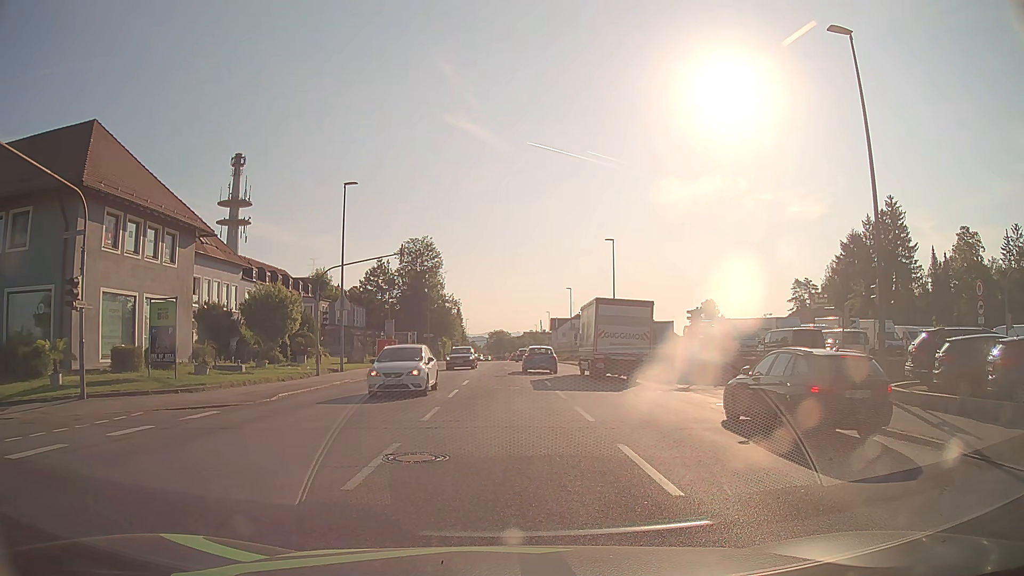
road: tertiary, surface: asphalt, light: Day
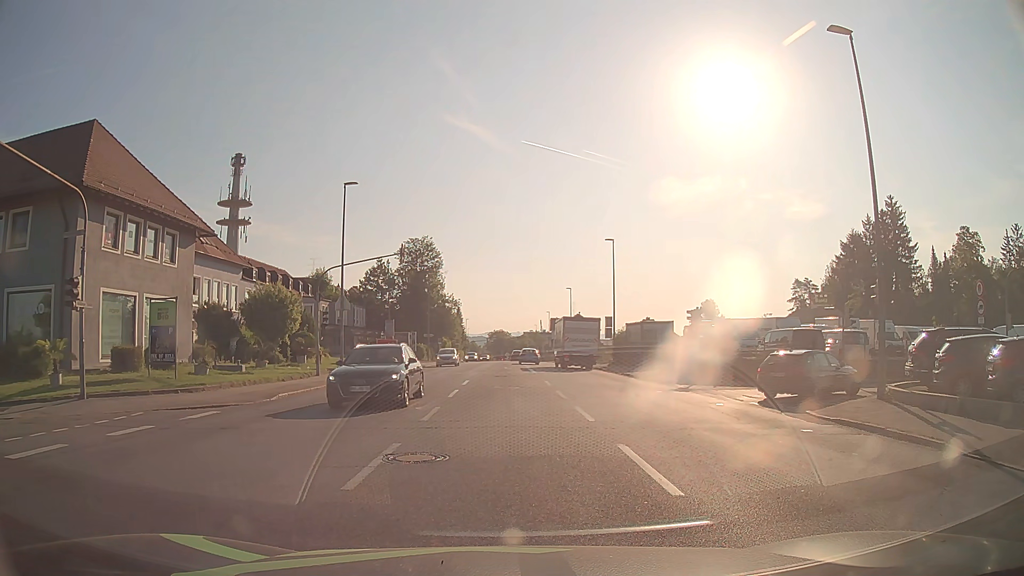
(0.0, 0.0) m; 0°
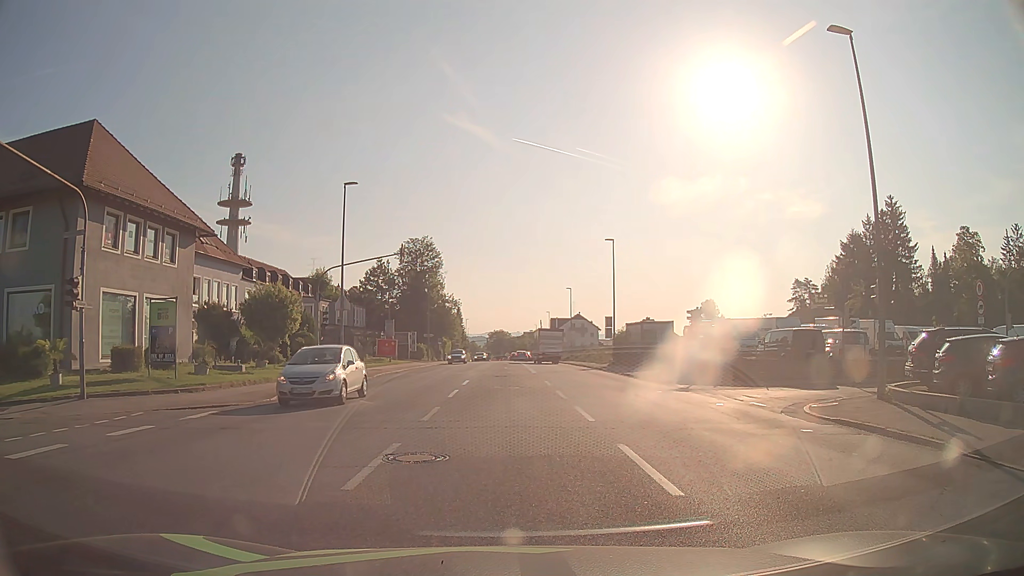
(0.0, 0.0) m; 0°
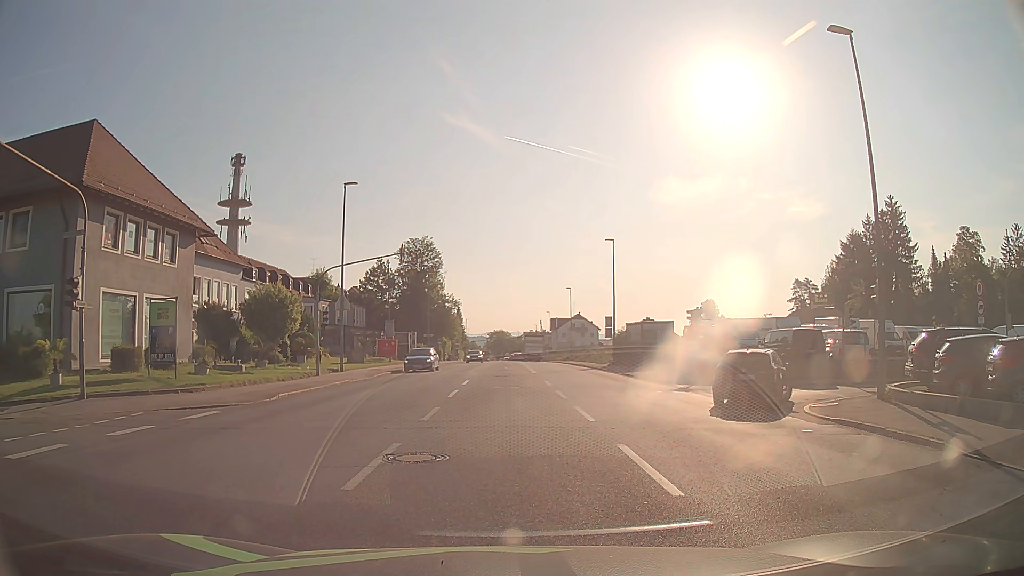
(0.0, 0.0) m; 0°
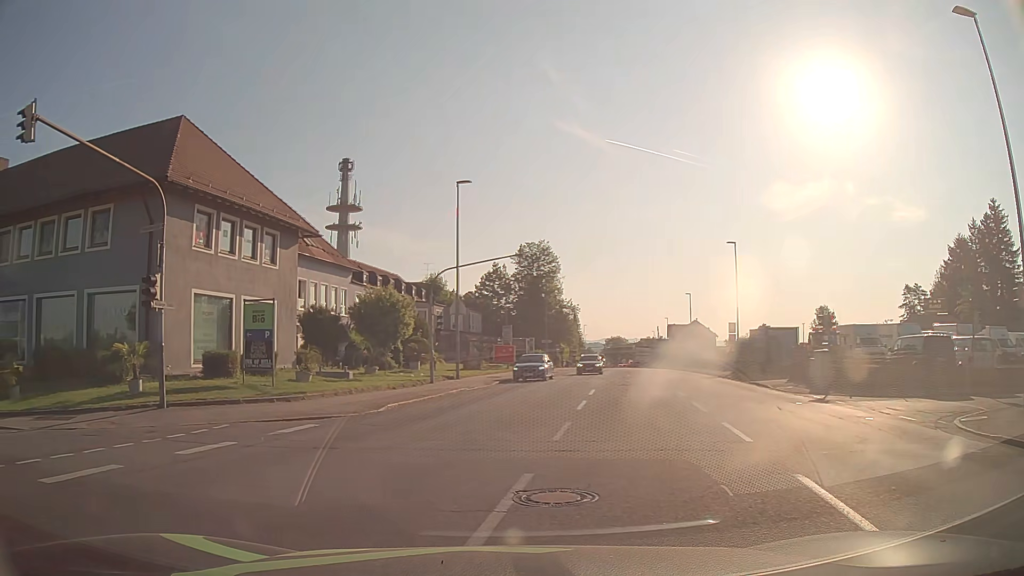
(-0.1, +2.1) m; -9°
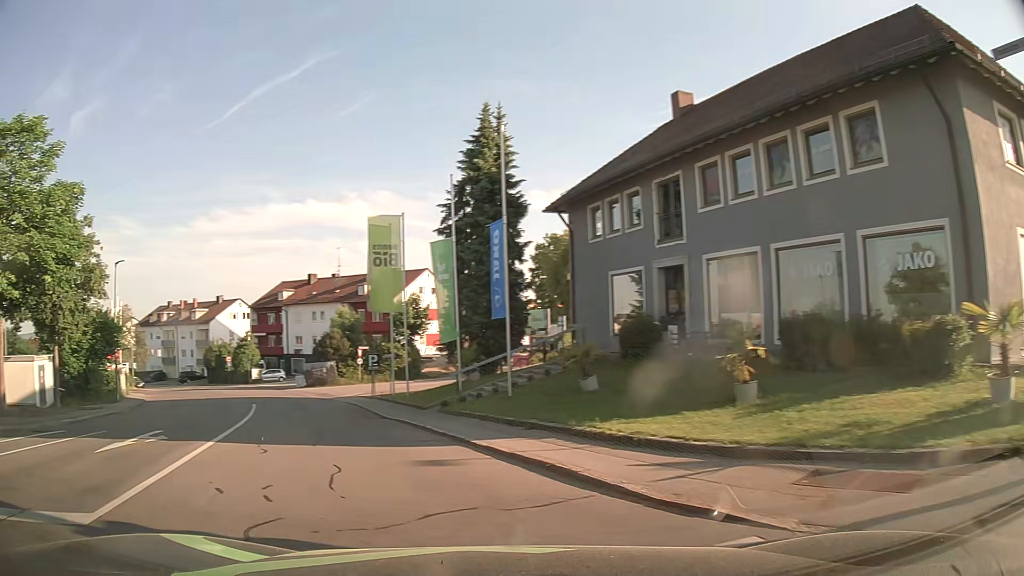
(-5.5, +8.8) m; -62°
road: residential
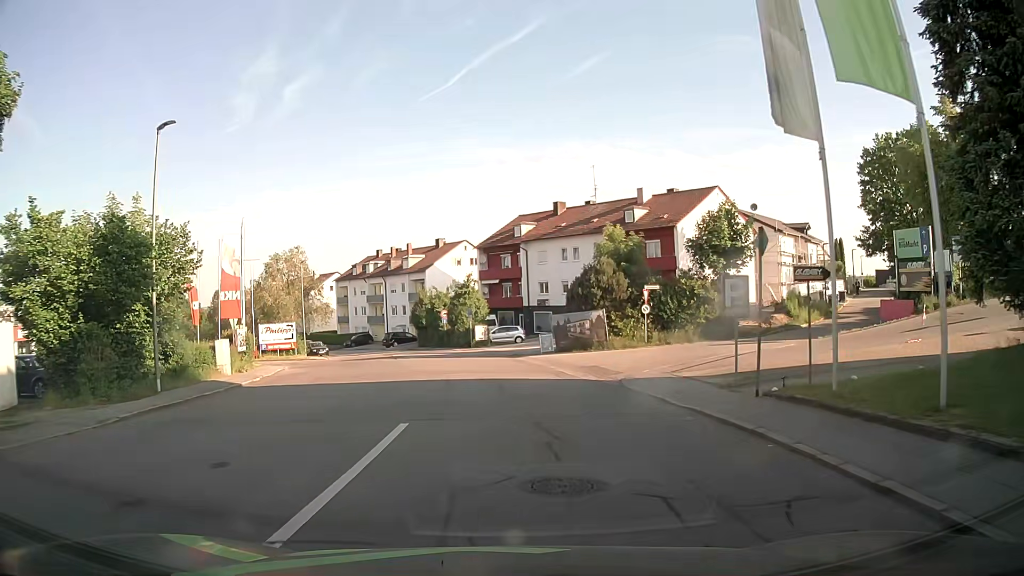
(-6.2, +20.9) m; -21°
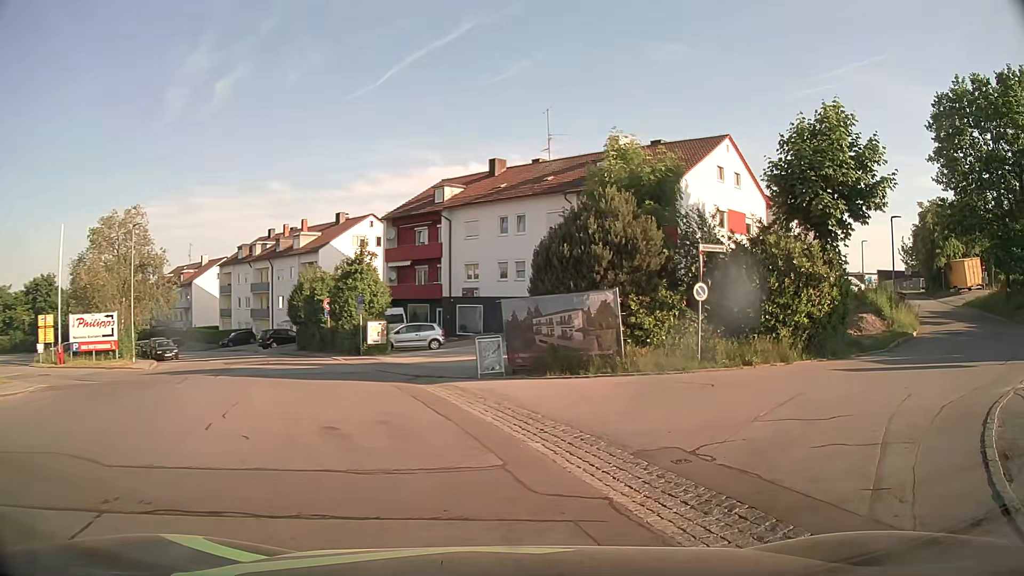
(+0.1, +17.5) m; +8°
